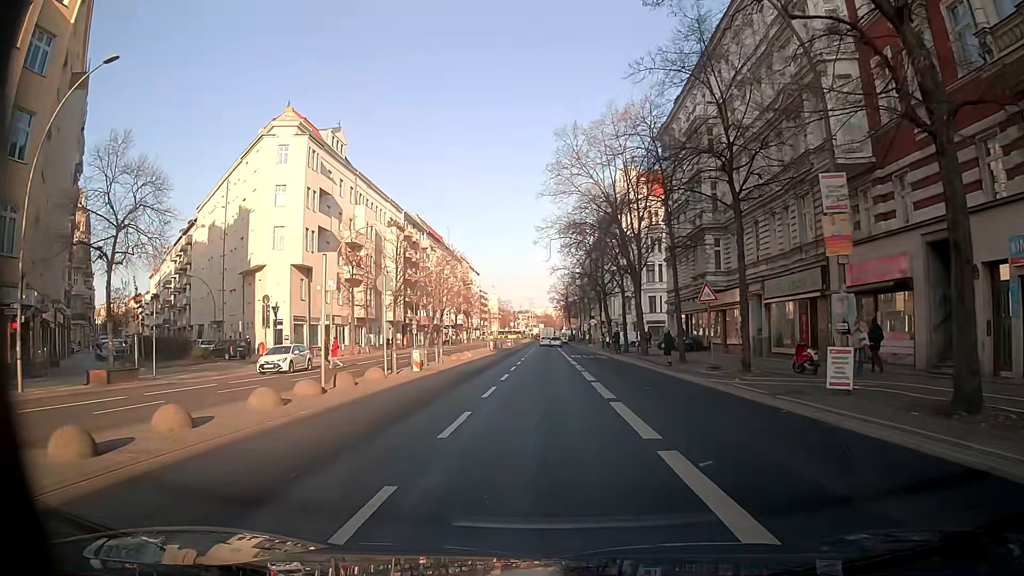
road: secondary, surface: asphalt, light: Day
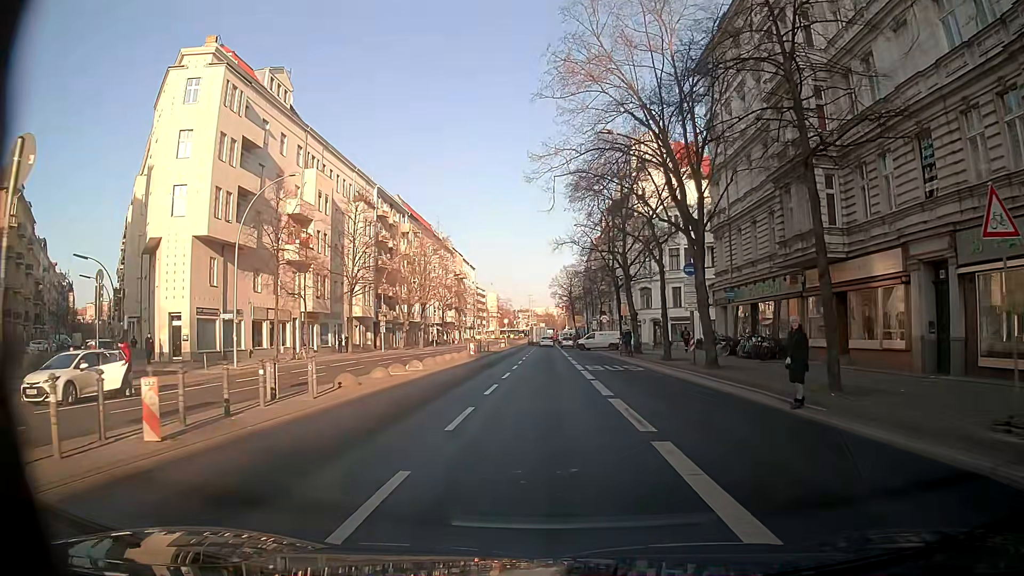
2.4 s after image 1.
(-0.1, +17.5) m; -1°
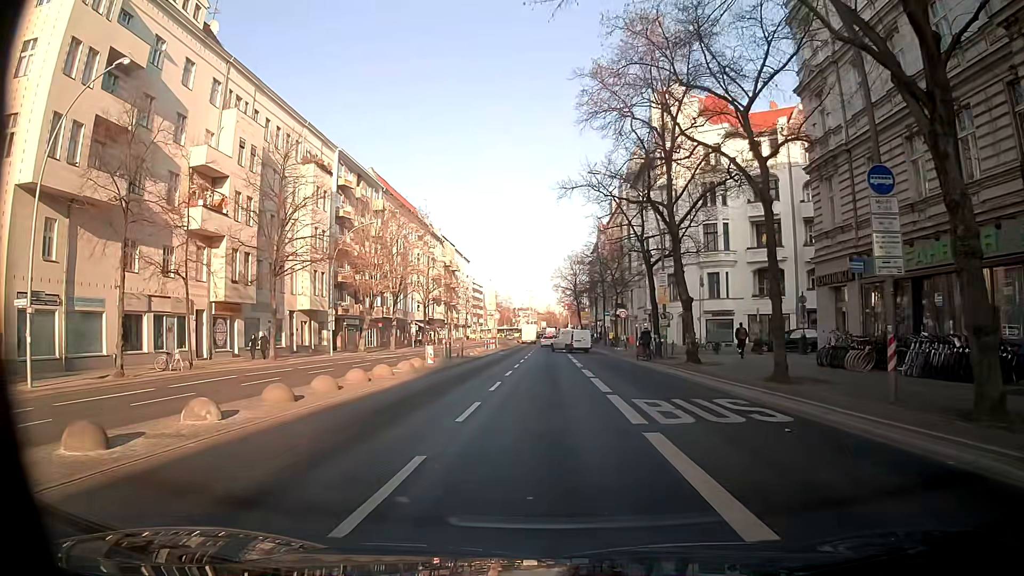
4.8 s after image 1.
(+0.1, +17.3) m; +1°
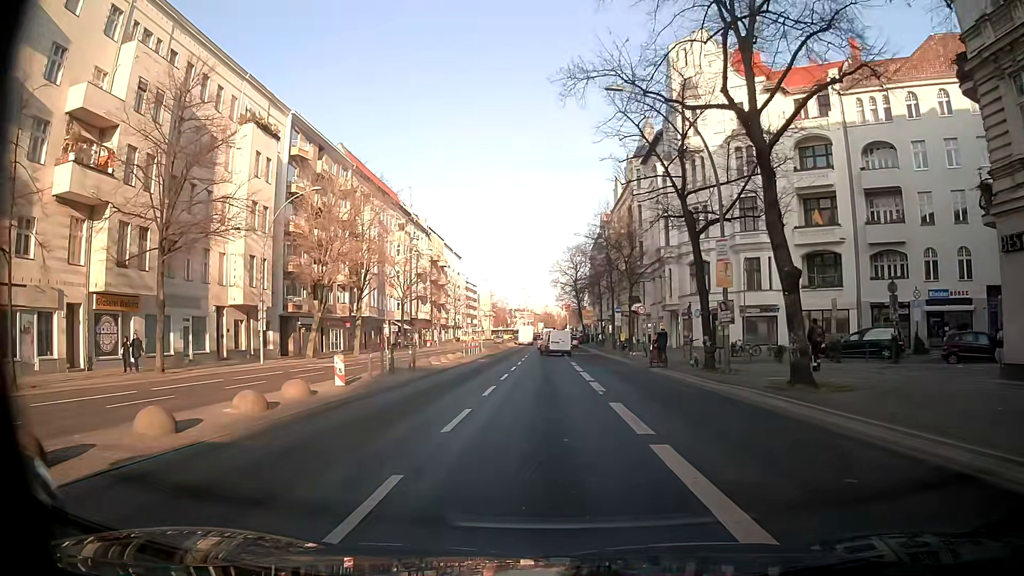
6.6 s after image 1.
(-0.1, +13.0) m; 0°
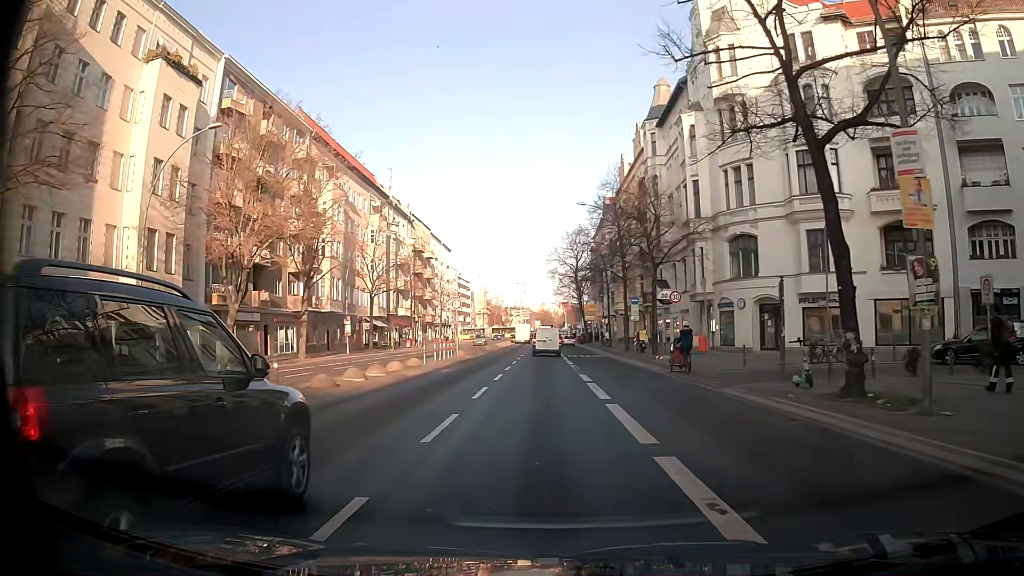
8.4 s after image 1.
(-0.1, +13.1) m; -1°
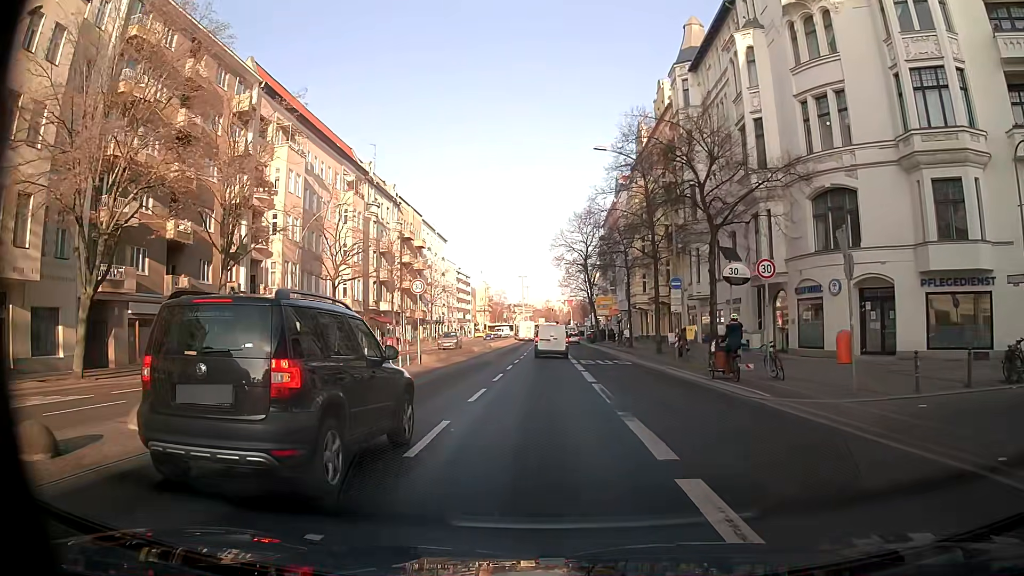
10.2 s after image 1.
(+0.2, +13.3) m; +1°
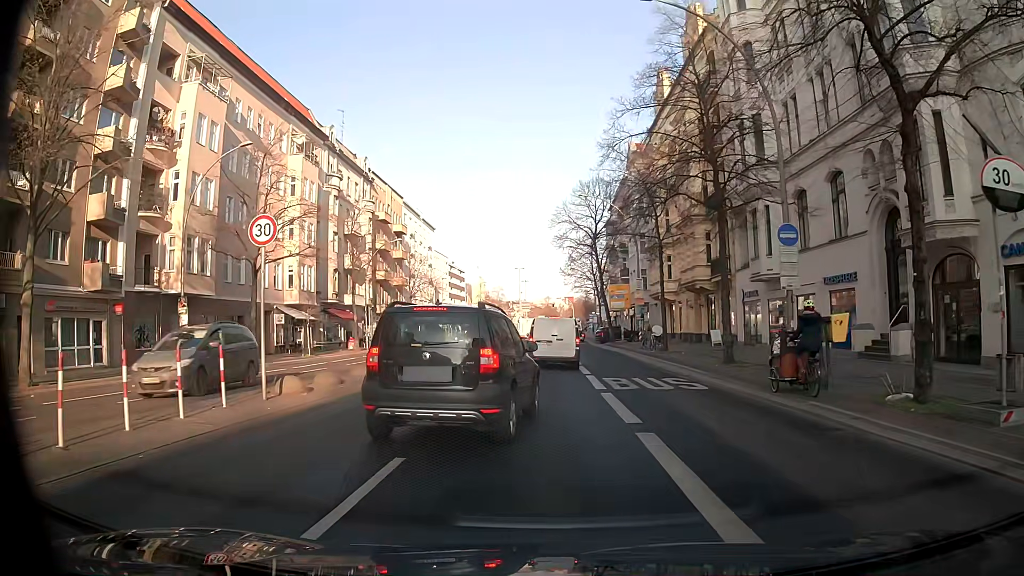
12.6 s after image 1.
(0.0, +15.2) m; -1°
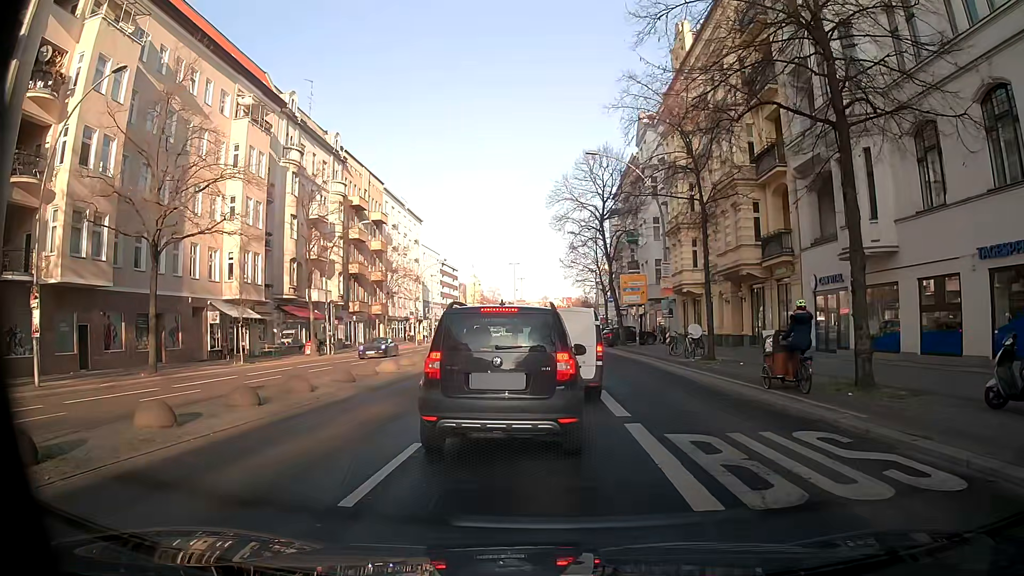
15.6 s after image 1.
(+0.1, +10.7) m; -1°
